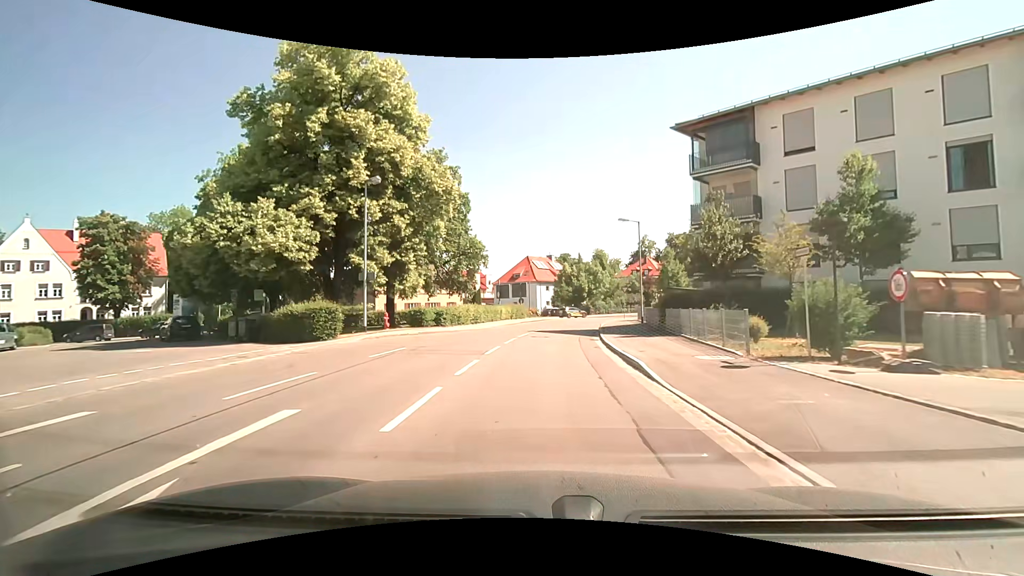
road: secondary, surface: asphalt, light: Day
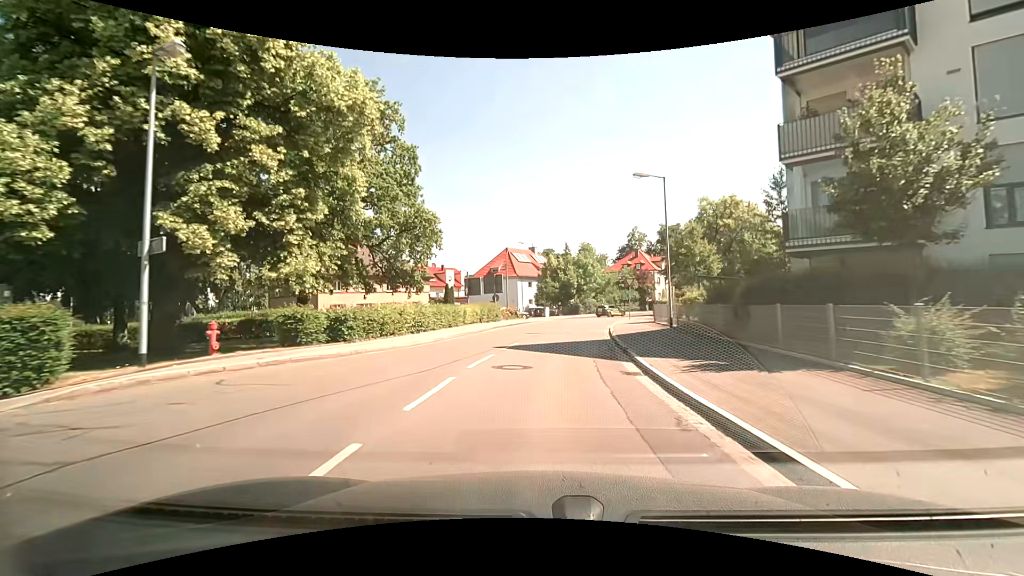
(+0.2, +12.5) m; +2°
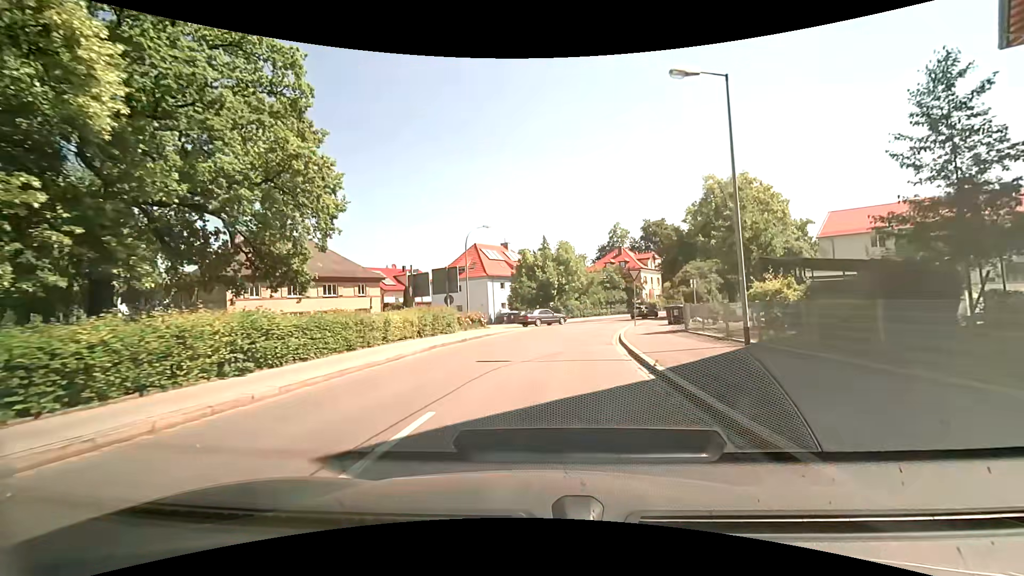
(+0.3, +11.6) m; +3°
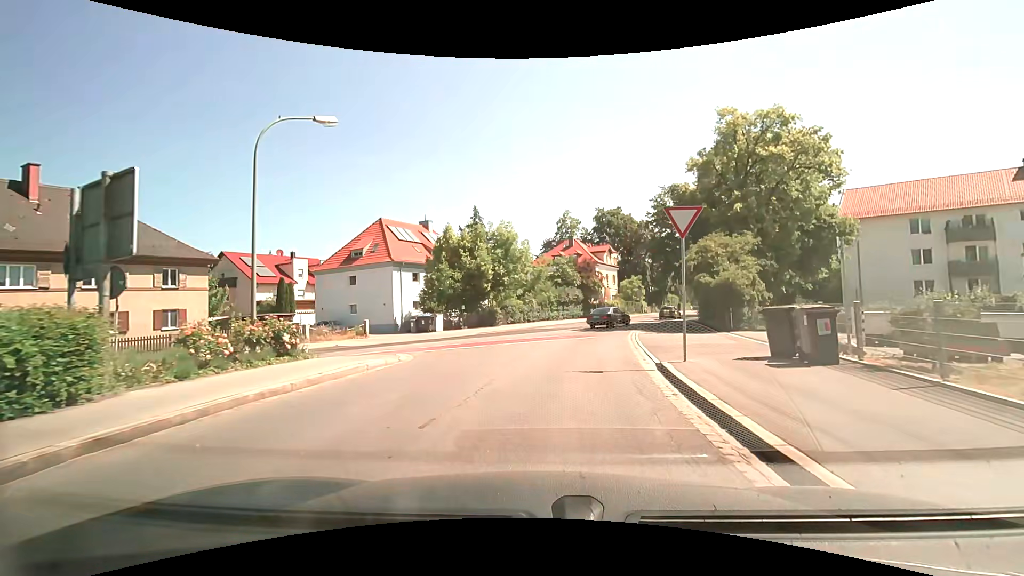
(+1.1, +19.3) m; +6°
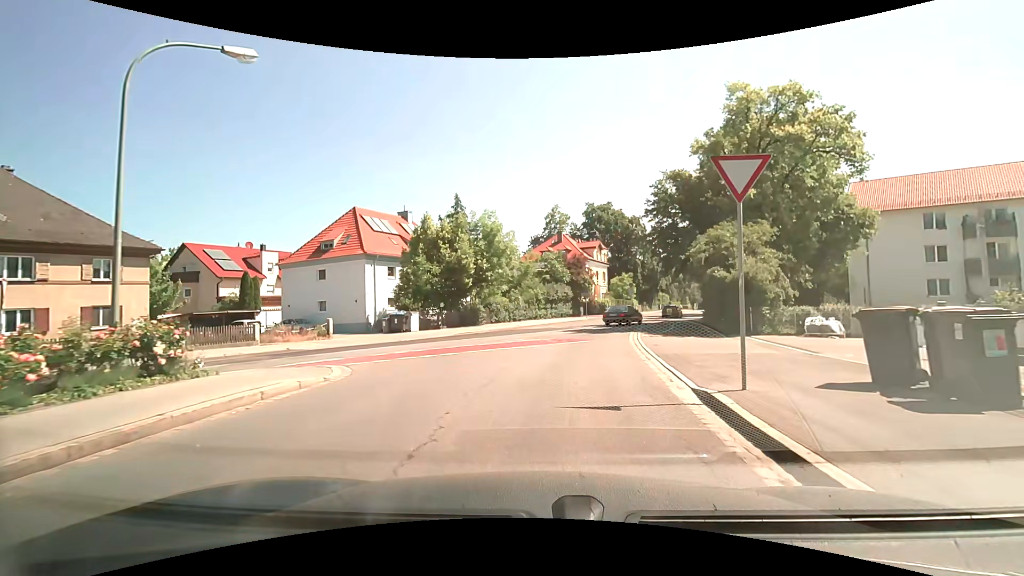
(+0.1, +3.7) m; +2°
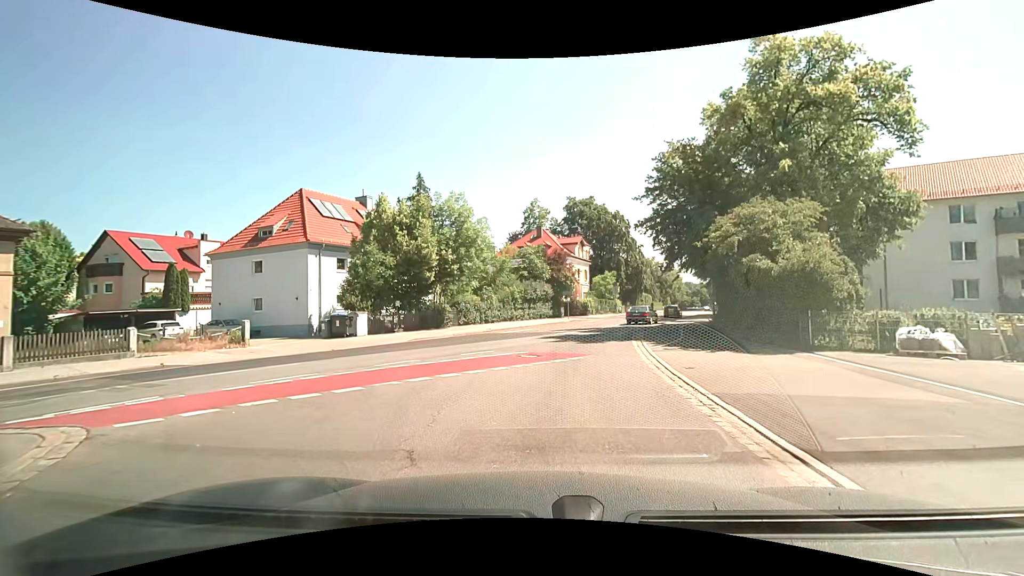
(+0.1, +6.1) m; +3°
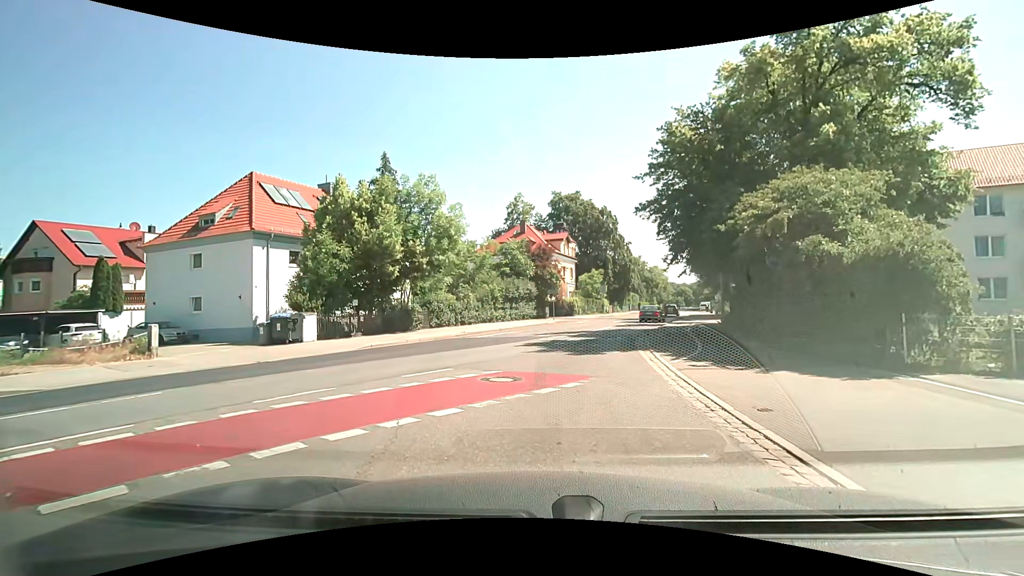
(0.0, +4.3) m; +3°
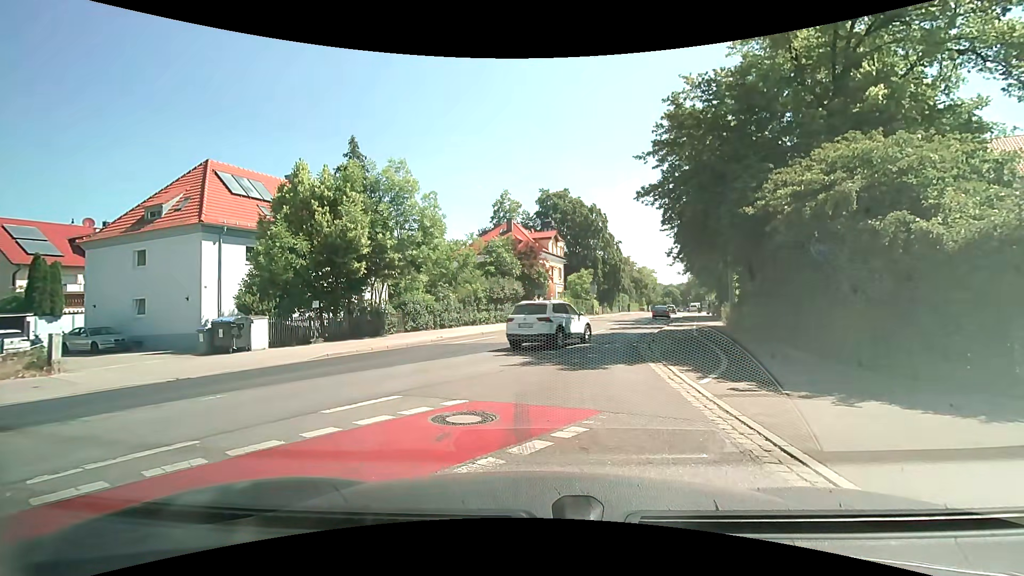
(0.0, +3.0) m; 0°
(0, +10) (+1, +20) (+4, +30) (+7, +39) (+10, +49) (+13, +58) (+16, +68) (+19, +77) (+22, +87) (+25, +96) m
